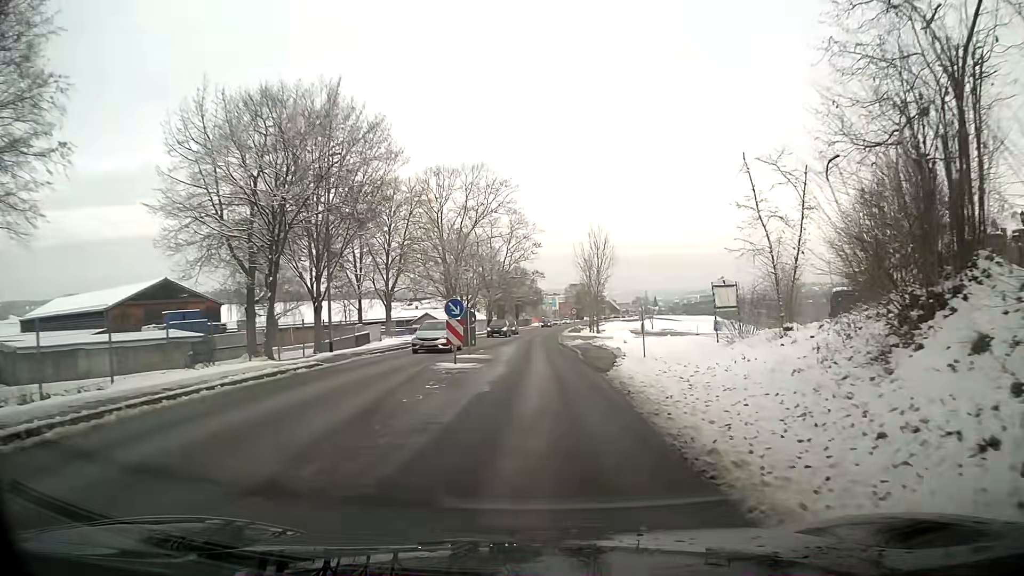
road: tertiary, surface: asphalt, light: Day
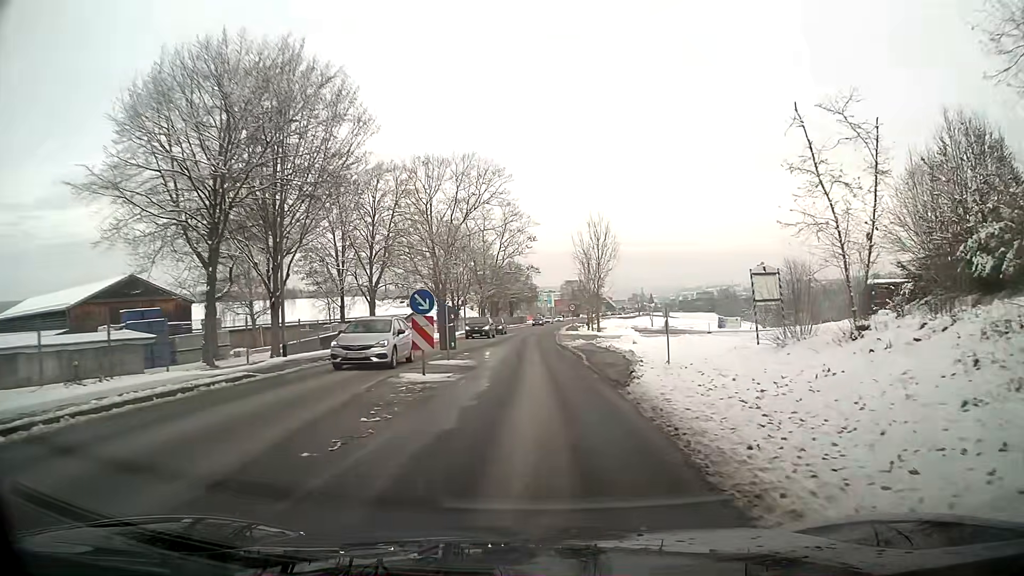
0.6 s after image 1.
(0.0, +4.9) m; 0°
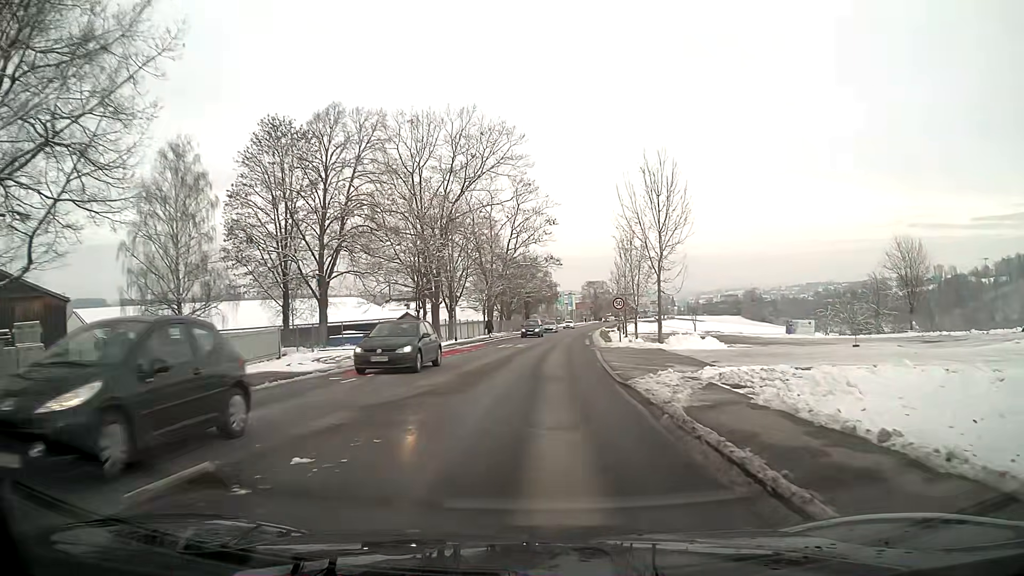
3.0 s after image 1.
(-0.2, +19.8) m; -1°
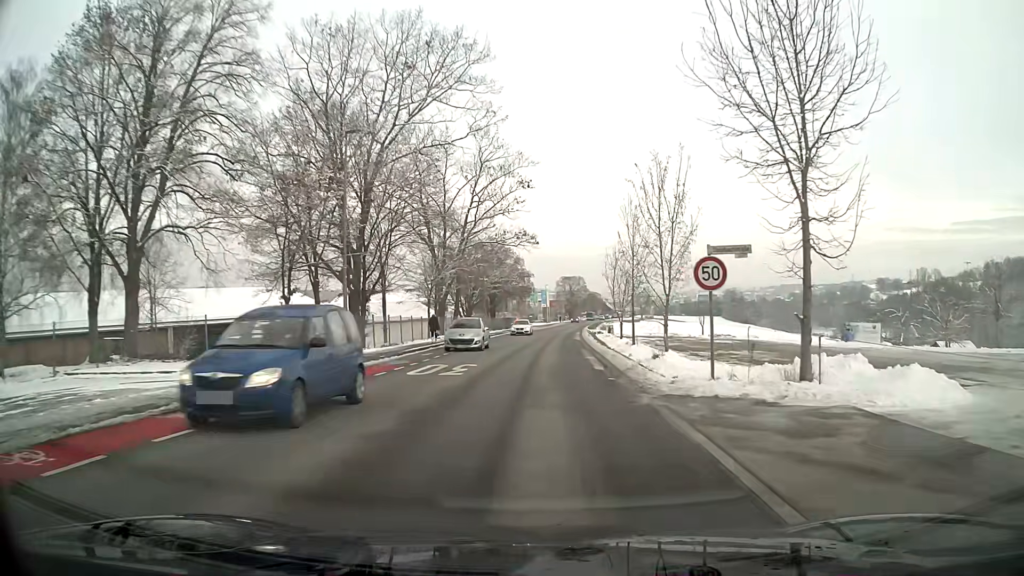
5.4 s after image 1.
(+0.4, +20.3) m; +2°
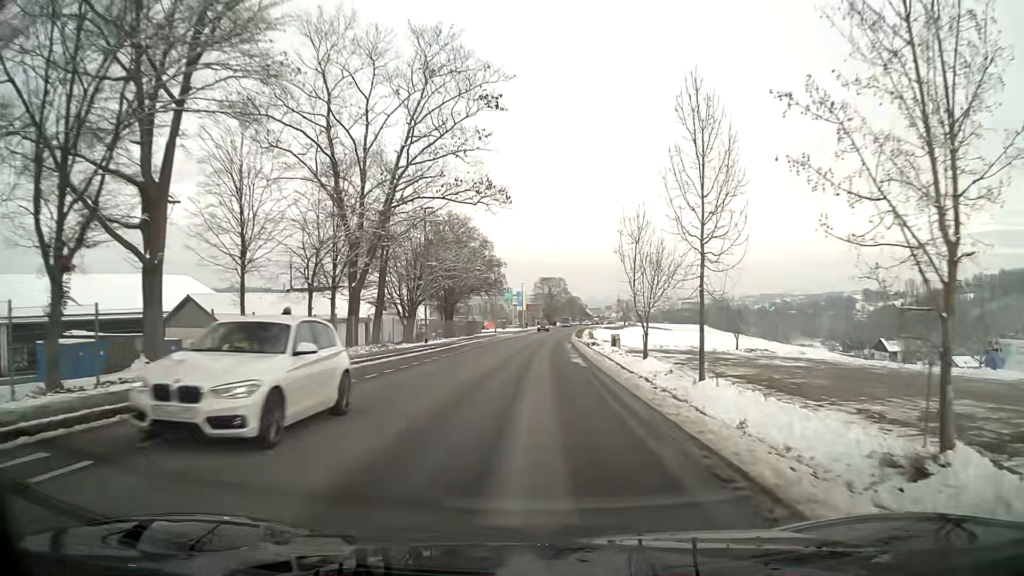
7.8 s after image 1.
(+0.4, +22.7) m; +2°
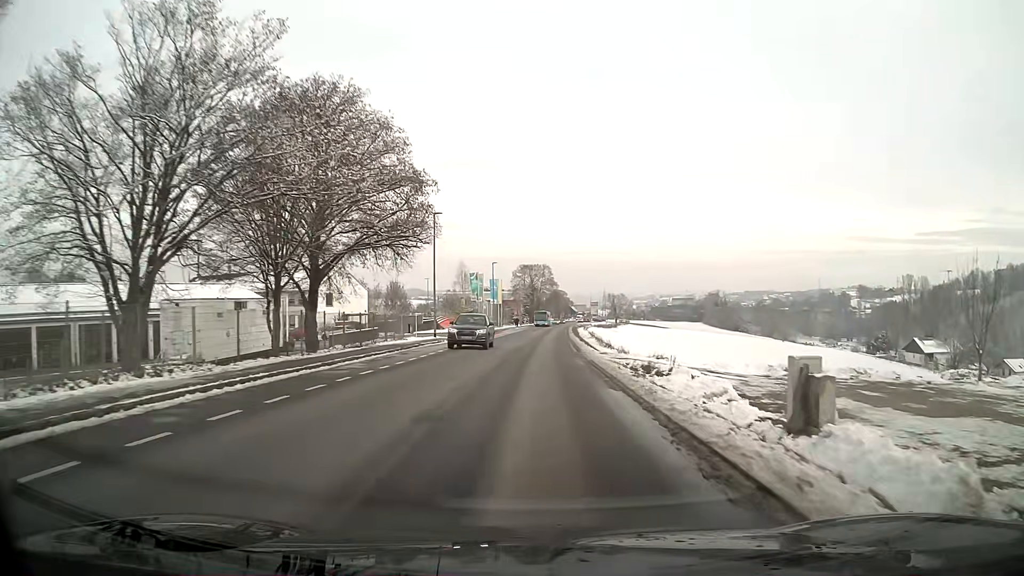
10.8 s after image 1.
(+0.5, +36.6) m; +2°
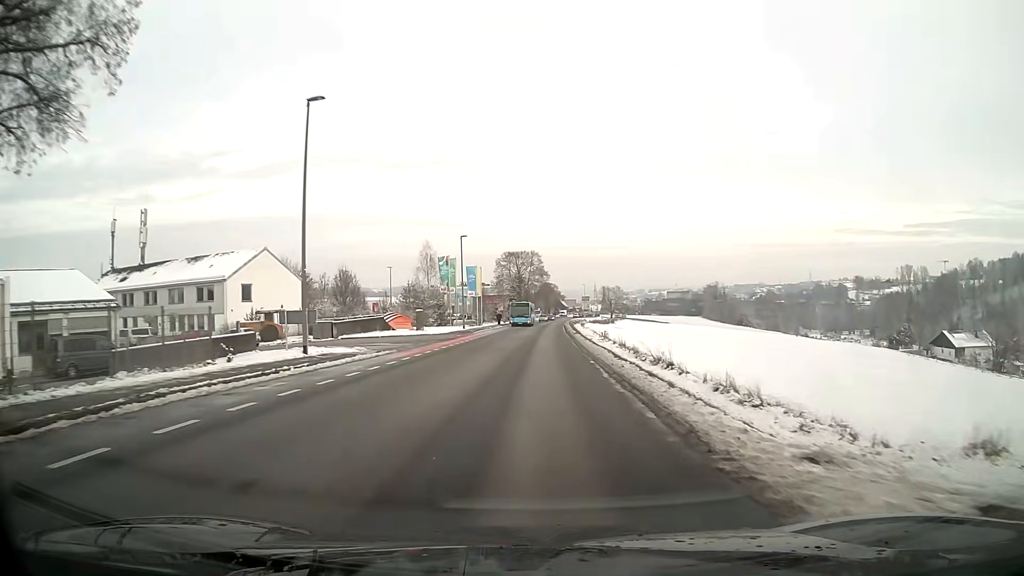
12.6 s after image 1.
(+0.2, +23.5) m; +1°
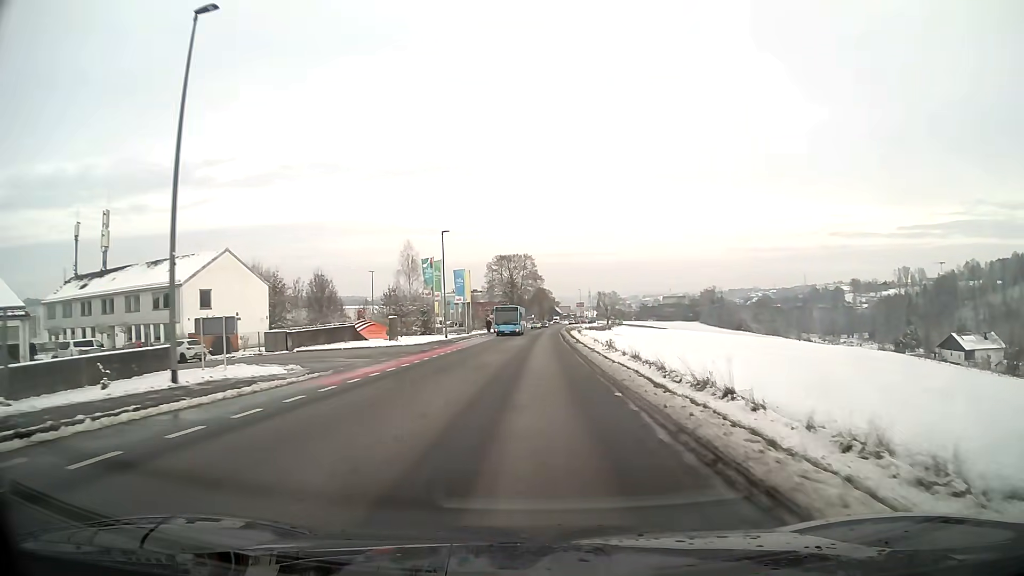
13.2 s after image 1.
(0.0, +7.7) m; 0°
